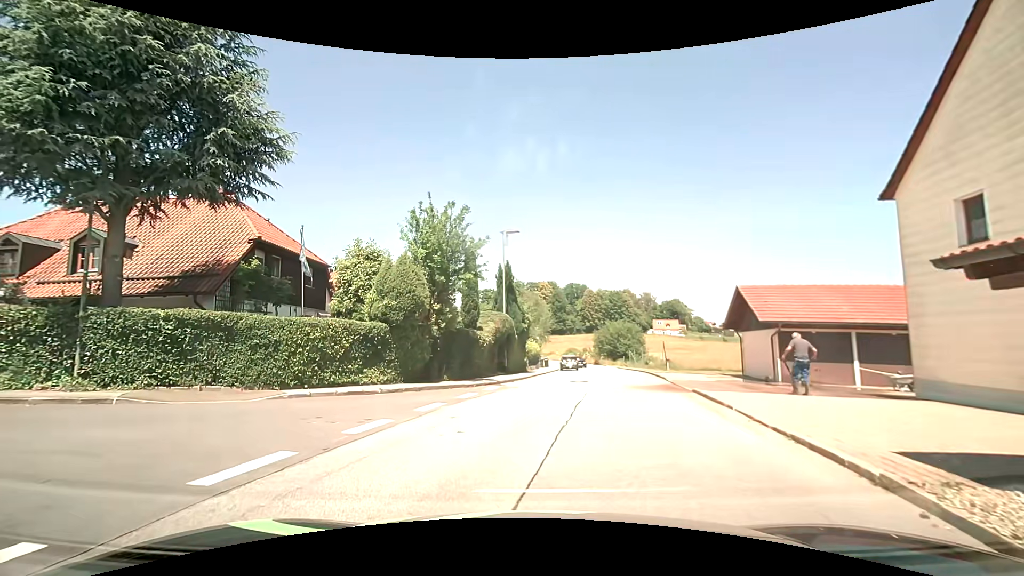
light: Day
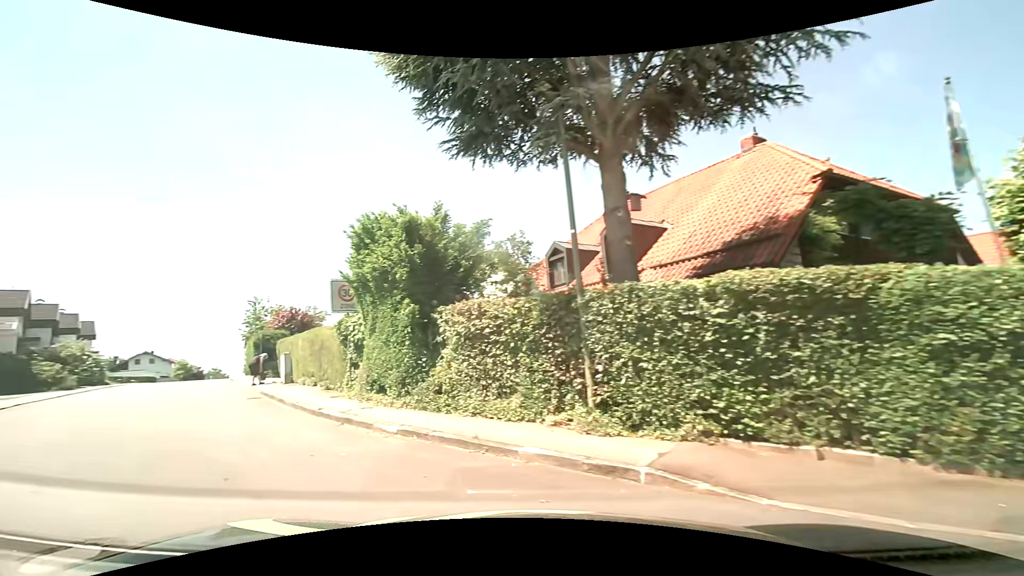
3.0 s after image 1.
(-3.7, +8.5) m; -56°
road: residential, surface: asphalt
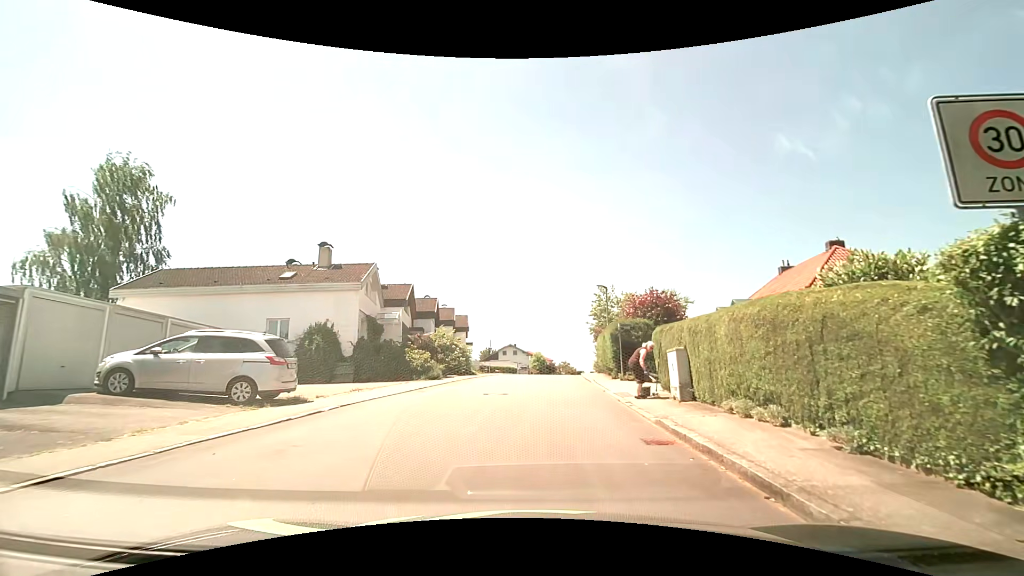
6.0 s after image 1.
(-4.6, +8.5) m; -38°
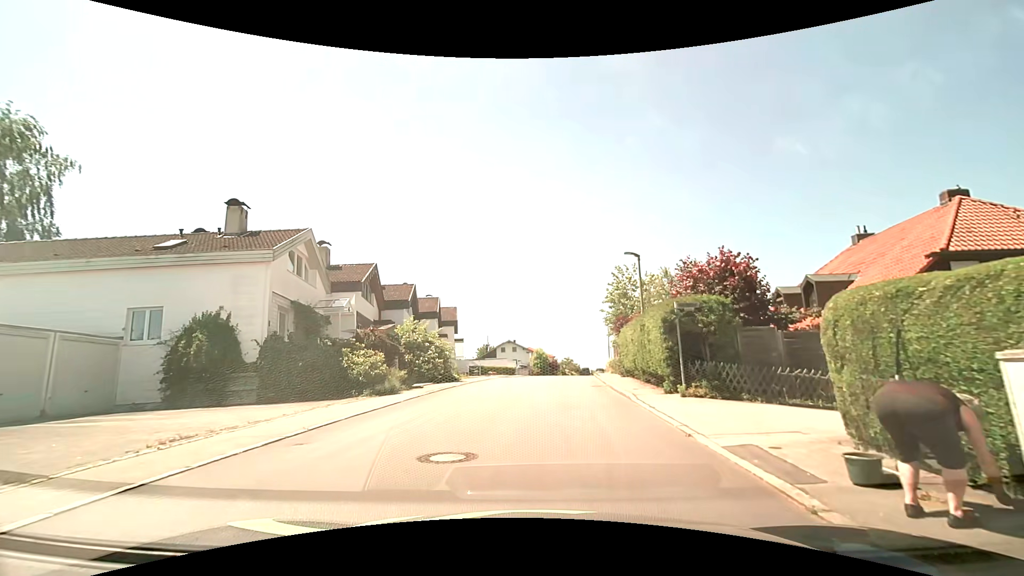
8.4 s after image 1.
(0.0, +8.9) m; +1°
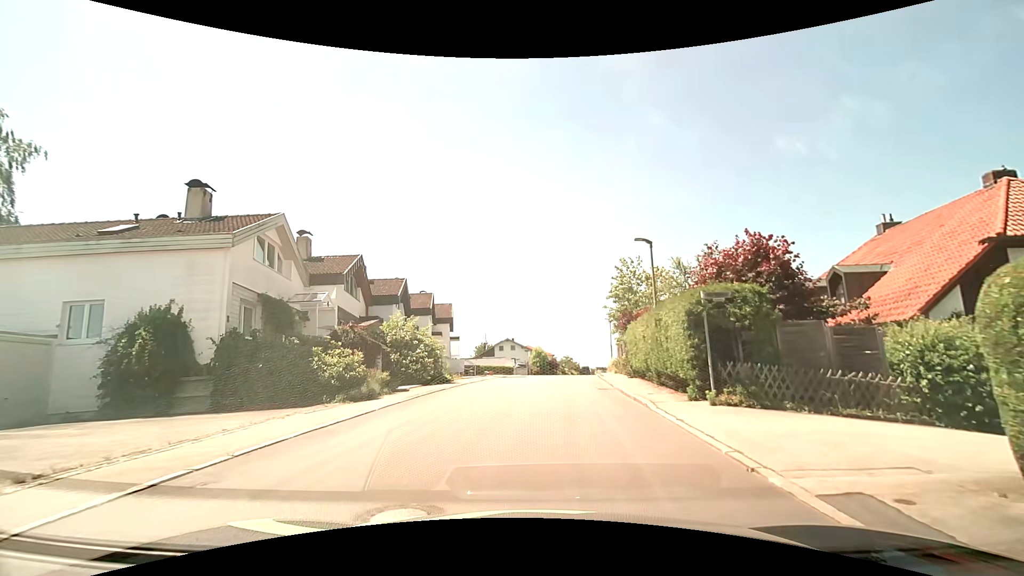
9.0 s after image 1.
(0.0, +2.3) m; -1°
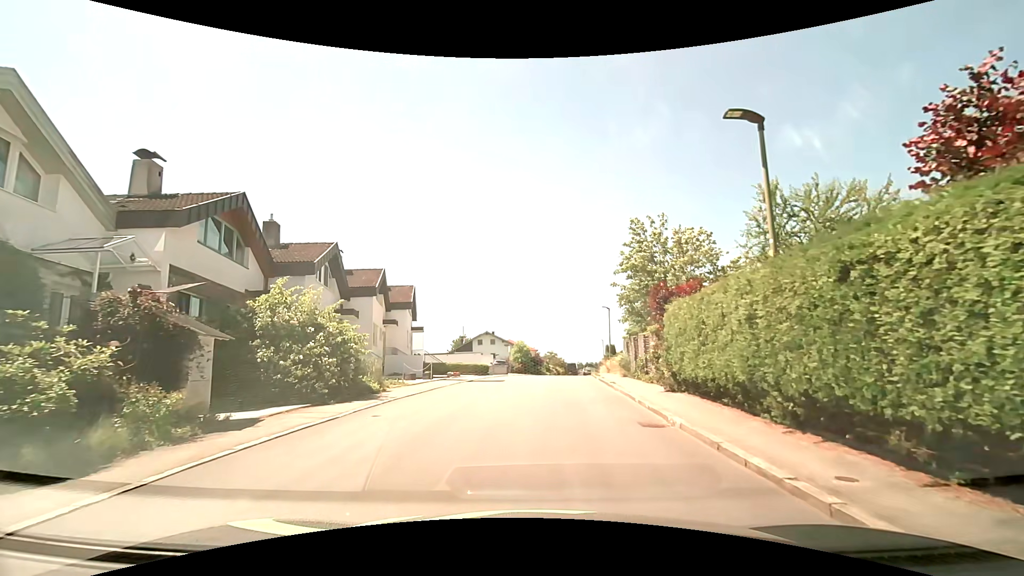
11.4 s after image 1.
(+0.1, +9.7) m; +1°
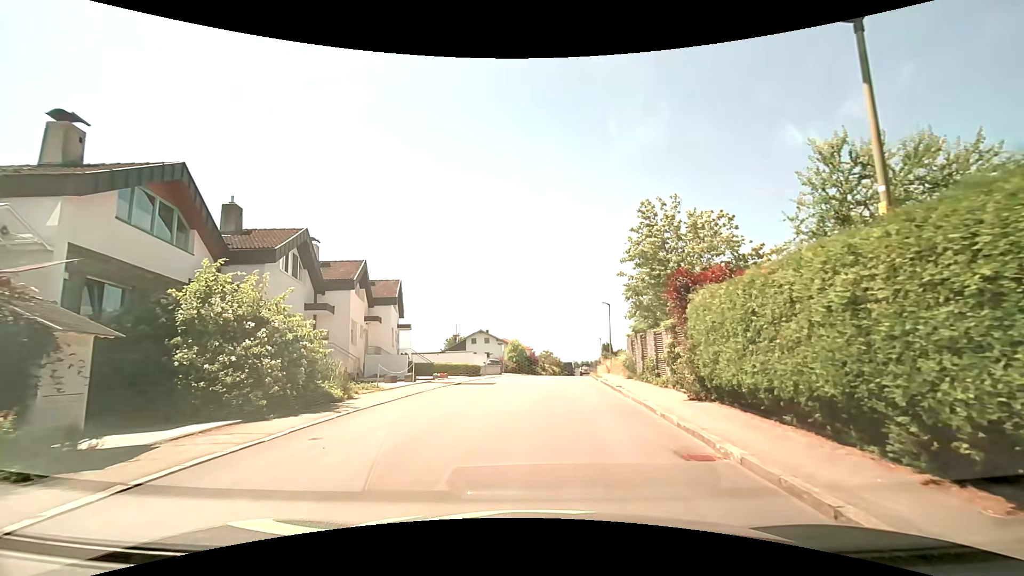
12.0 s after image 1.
(0.0, +2.7) m; +1°
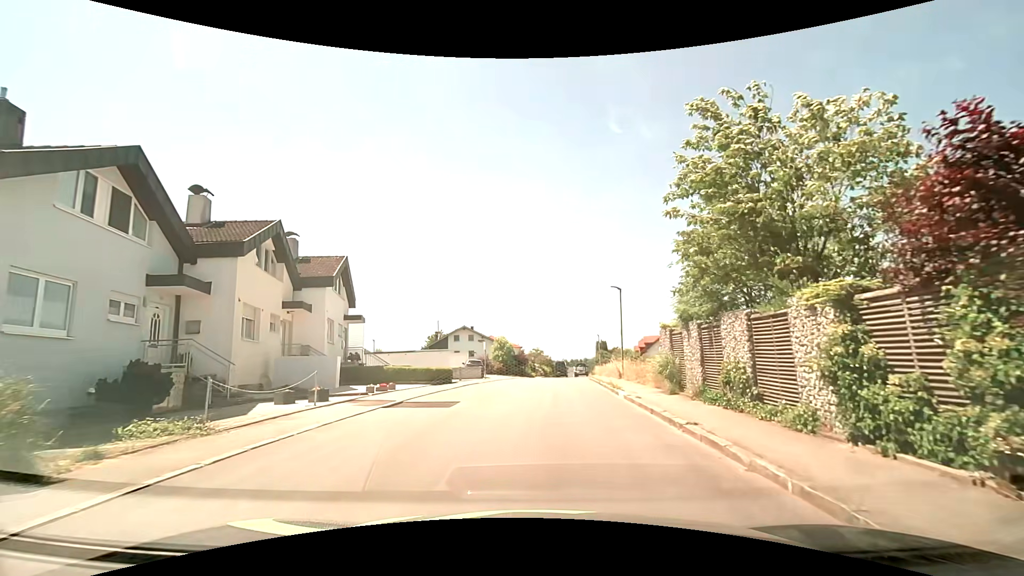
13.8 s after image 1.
(+0.1, +8.9) m; +1°
(0, +10) (+1, +20) (+1, +30) (+2, +40) (+3, +50) (+3, +60) (+3, +70) (+5, +80) (+8, +89) (+10, +99) m
